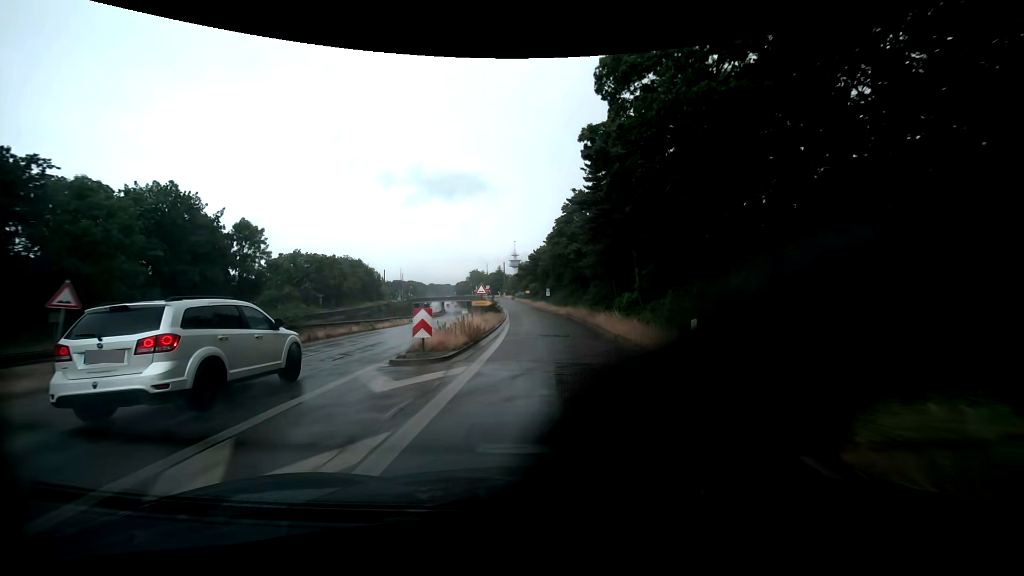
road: trunk_link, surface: asphalt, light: Day
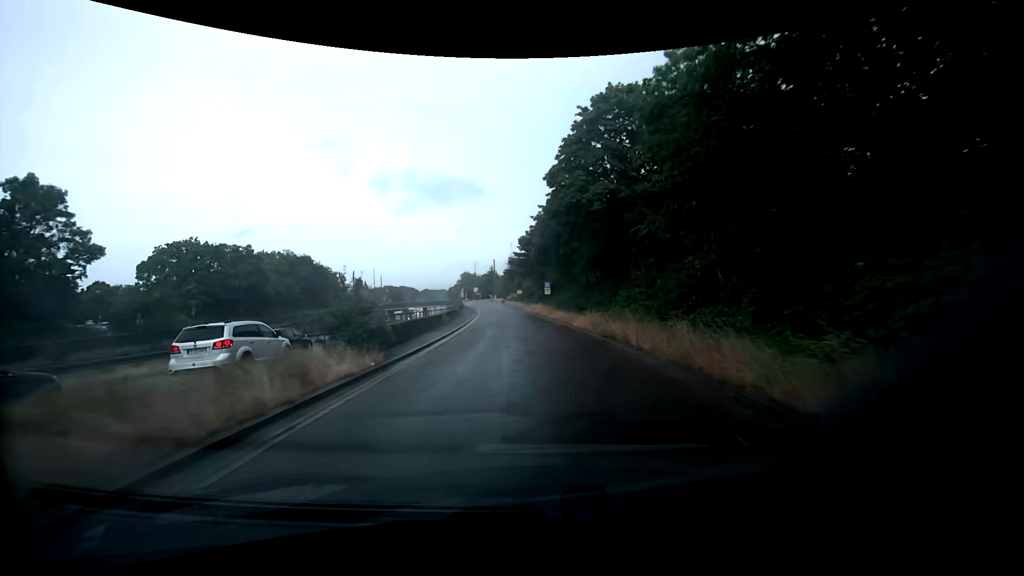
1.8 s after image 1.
(+0.2, +32.5) m; +1°
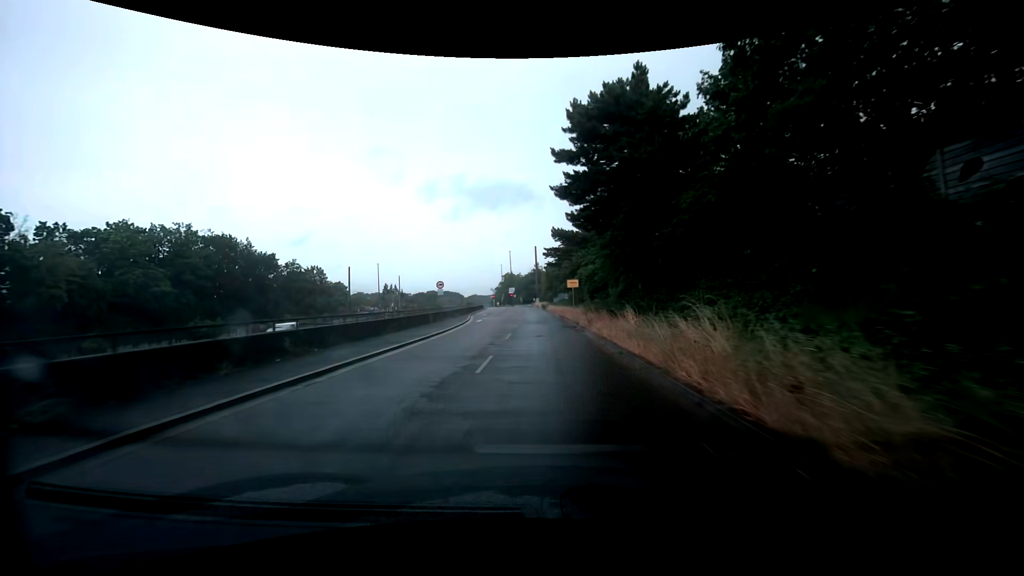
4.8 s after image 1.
(-2.1, +50.1) m; -5°
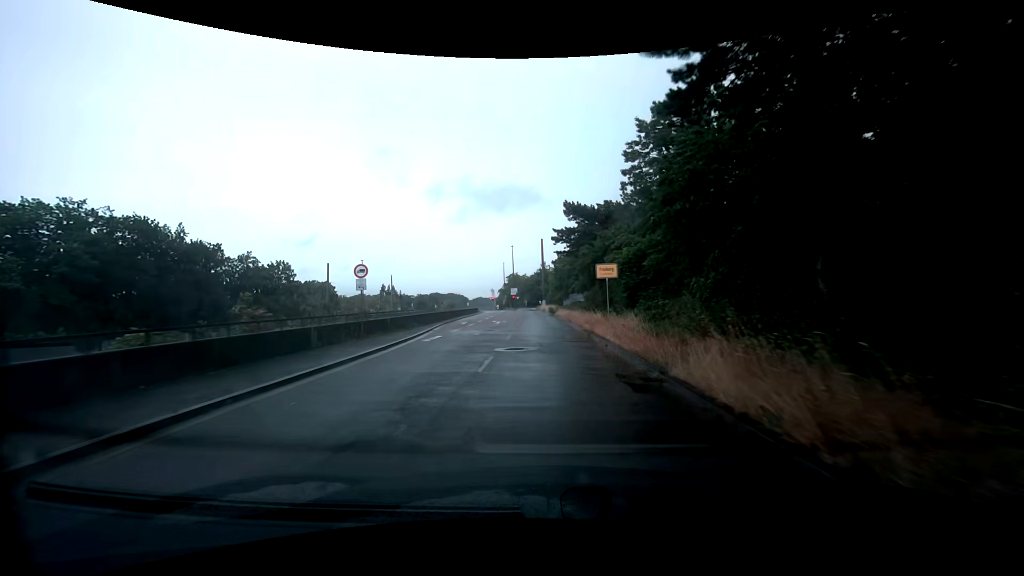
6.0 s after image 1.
(-0.2, +17.8) m; -1°
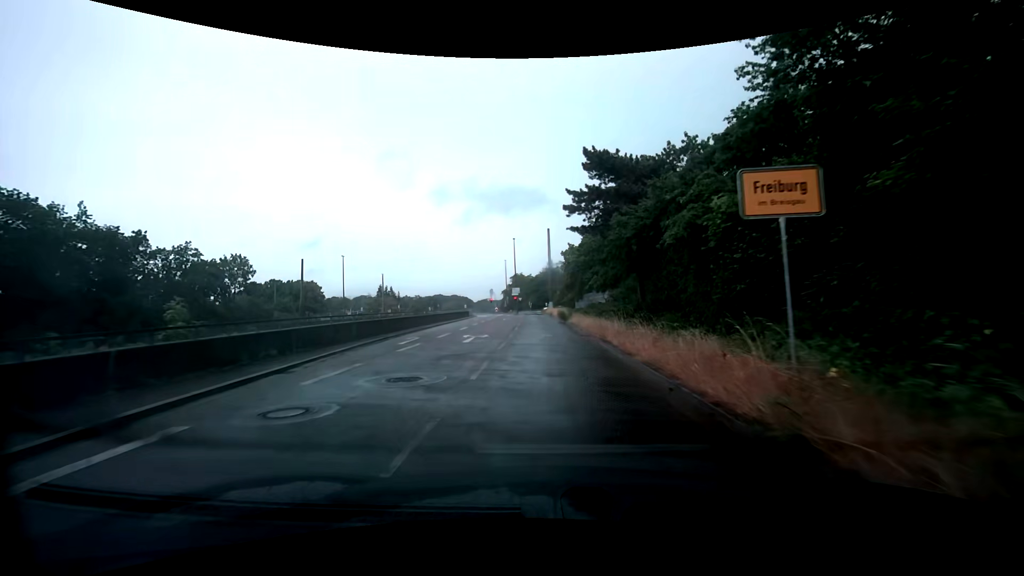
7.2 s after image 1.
(0.0, +15.8) m; 0°
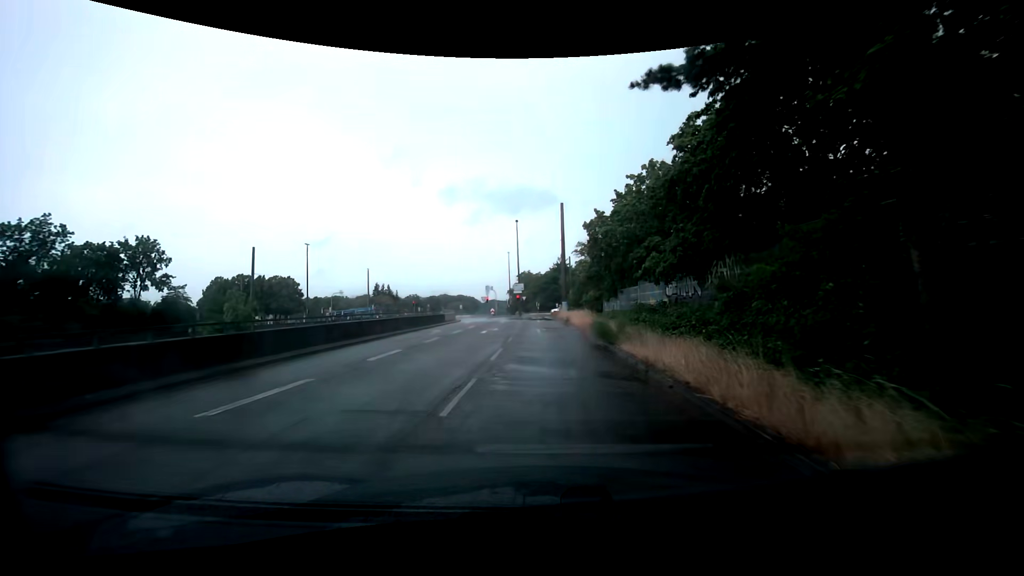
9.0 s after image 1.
(-0.3, +21.0) m; -2°
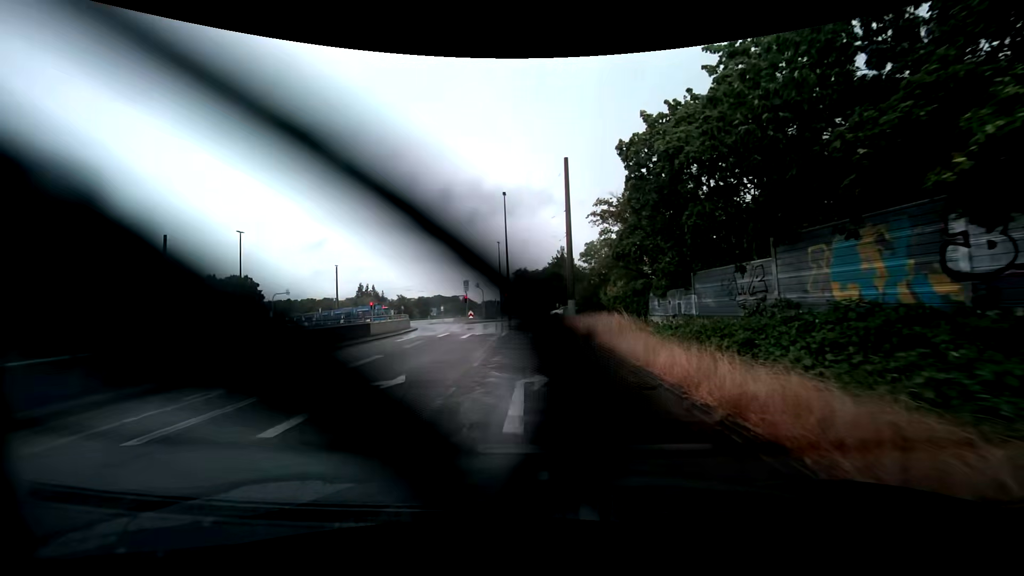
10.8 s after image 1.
(+0.1, +18.7) m; 0°
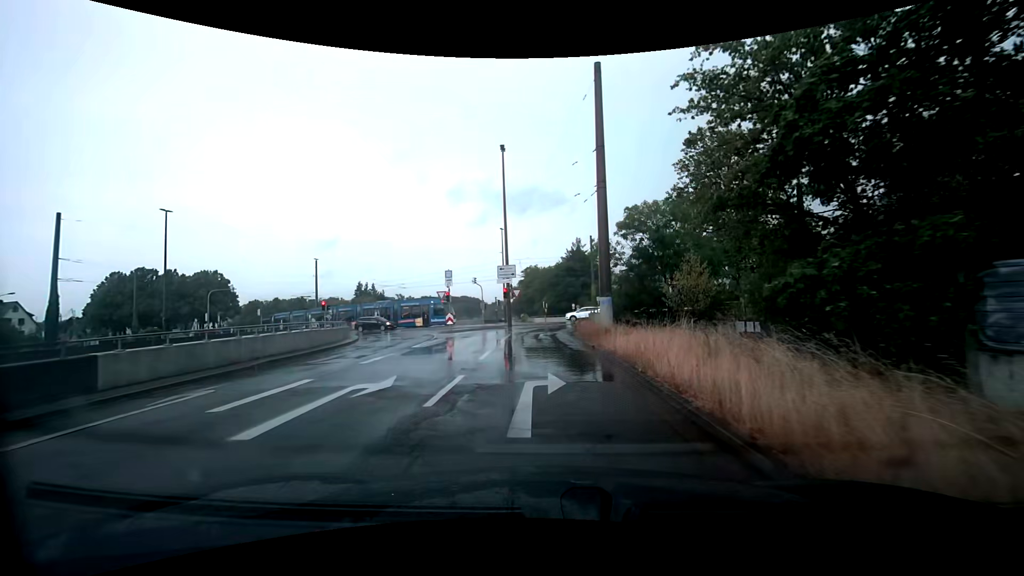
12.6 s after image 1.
(-0.1, +16.5) m; -1°
(0, +10) (0, +20) (-1, +30) (+3, +38) (+12, +43) (+22, +43) (+32, +41) (+41, +39) (+51, +36) (+61, +34) m
